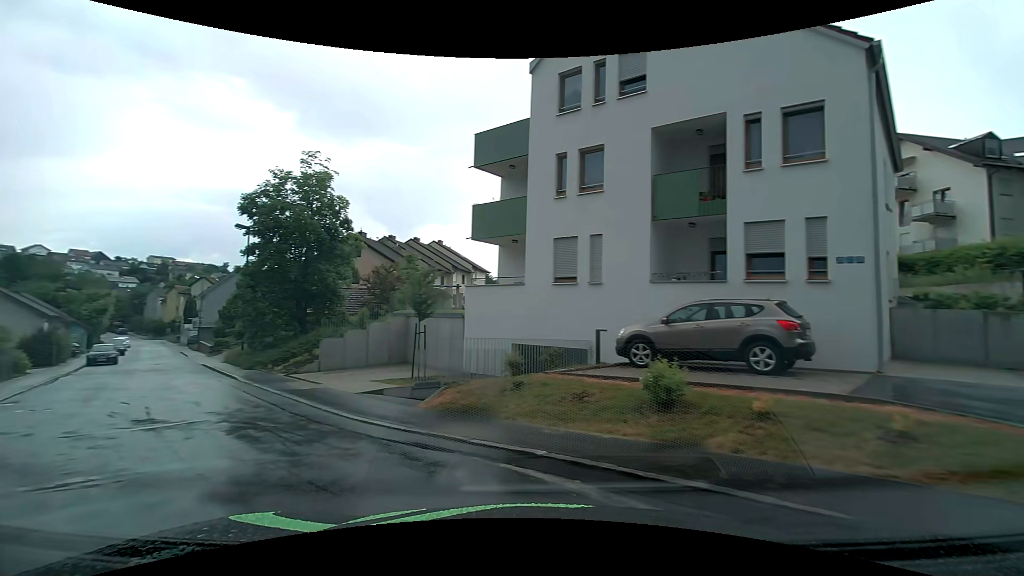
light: Day
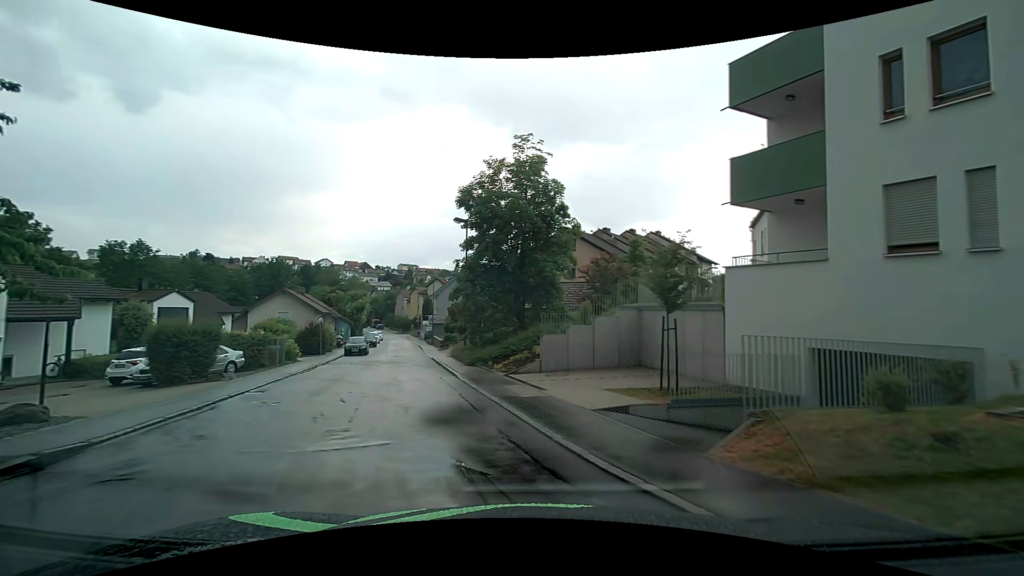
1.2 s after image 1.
(-0.8, +4.1) m; -22°
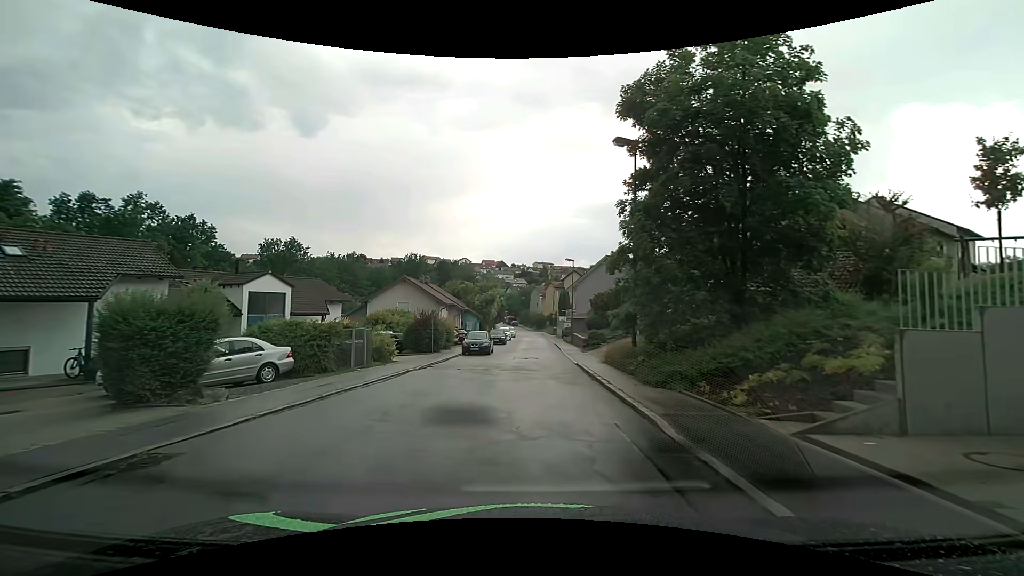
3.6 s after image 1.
(-2.1, +10.7) m; -16°
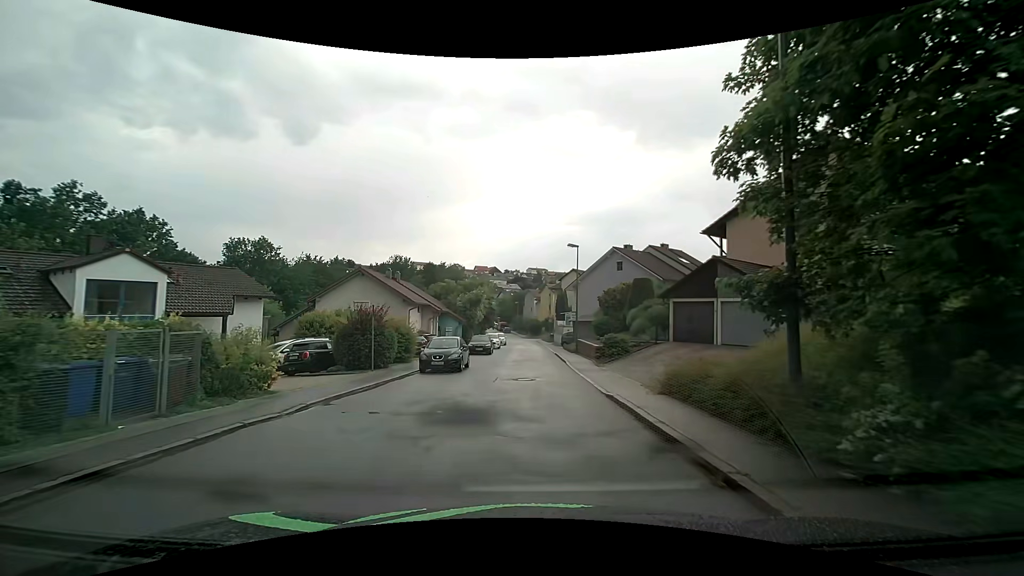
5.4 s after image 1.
(+0.1, +10.4) m; 0°
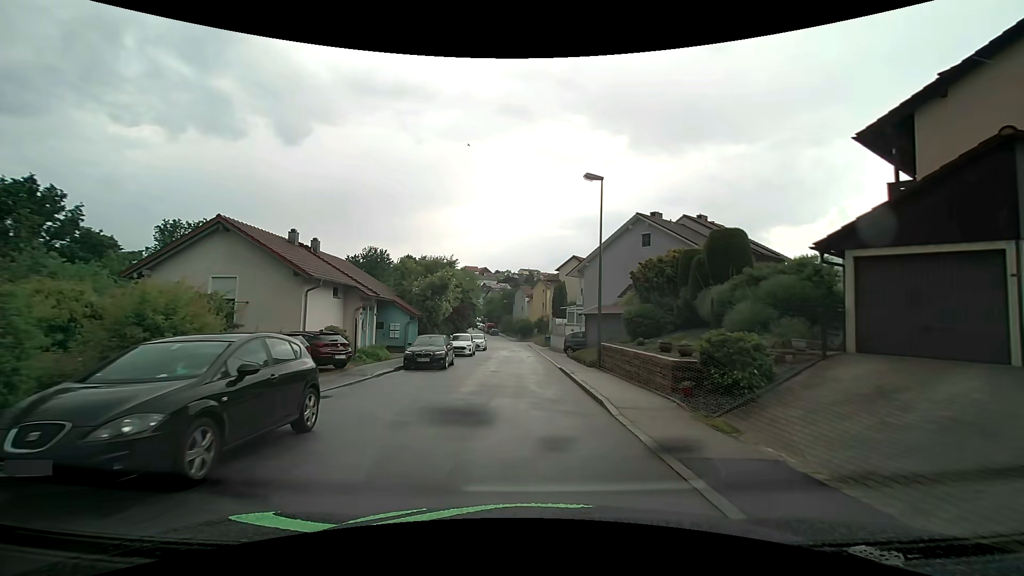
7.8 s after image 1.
(+0.3, +16.1) m; +1°
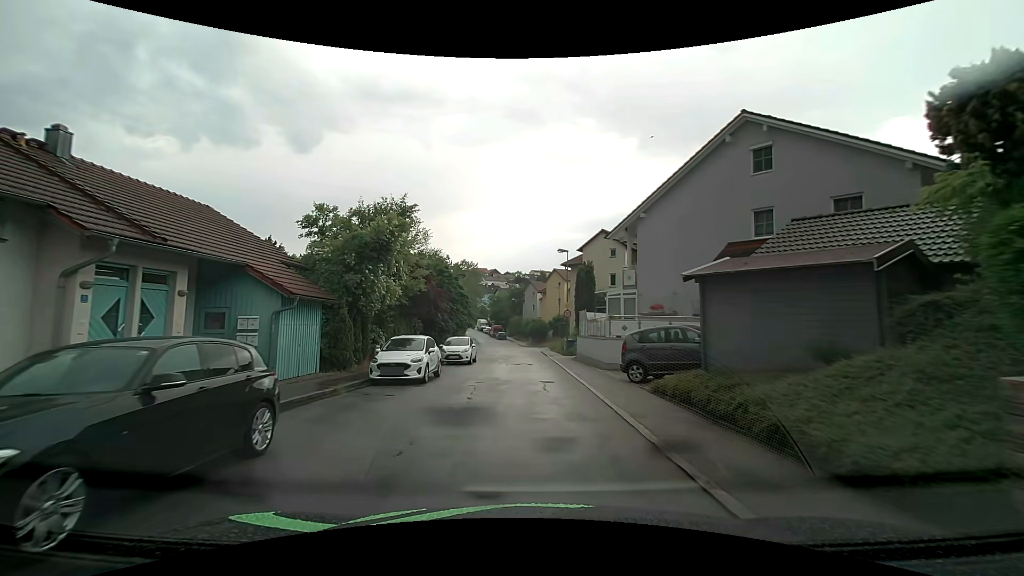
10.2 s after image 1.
(0.0, +17.4) m; -1°
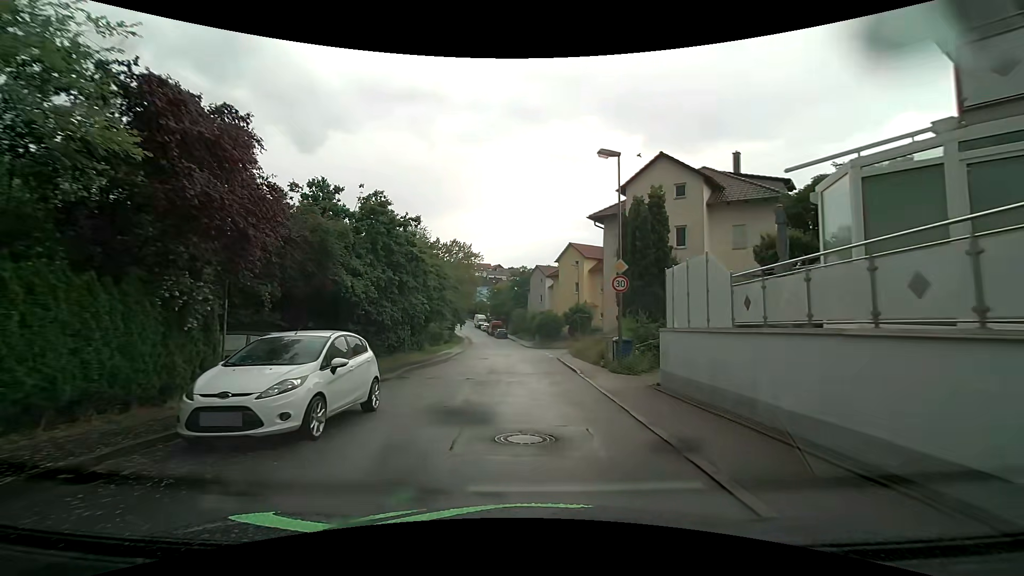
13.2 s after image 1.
(-0.2, +19.6) m; -1°
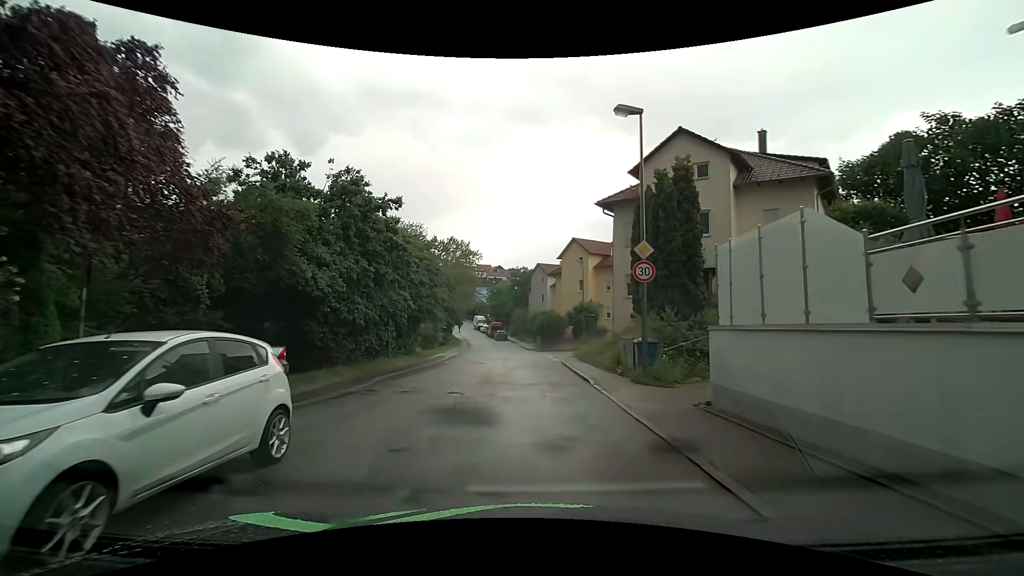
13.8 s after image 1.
(0.0, +3.5) m; 0°
